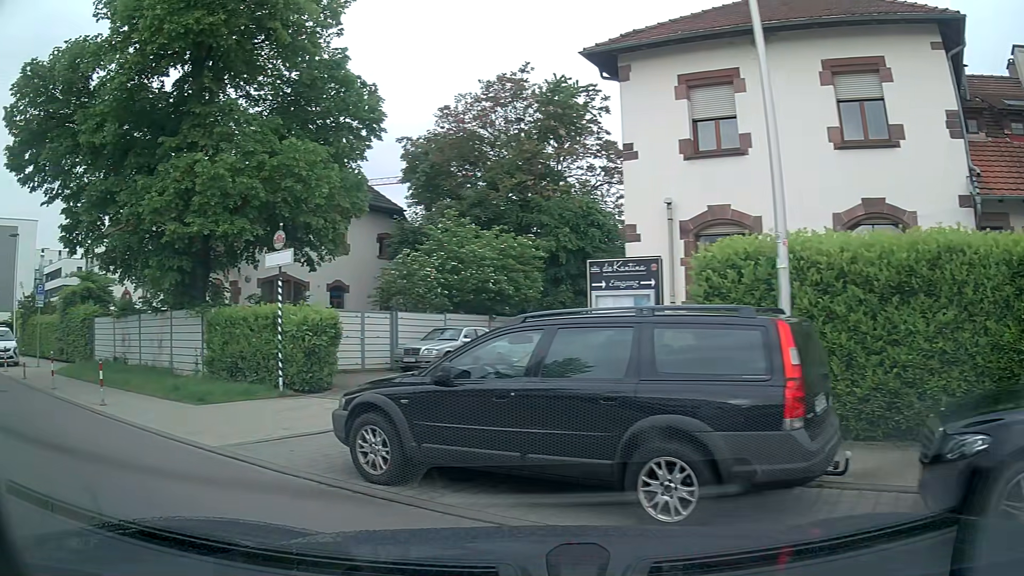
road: service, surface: asphalt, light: Day
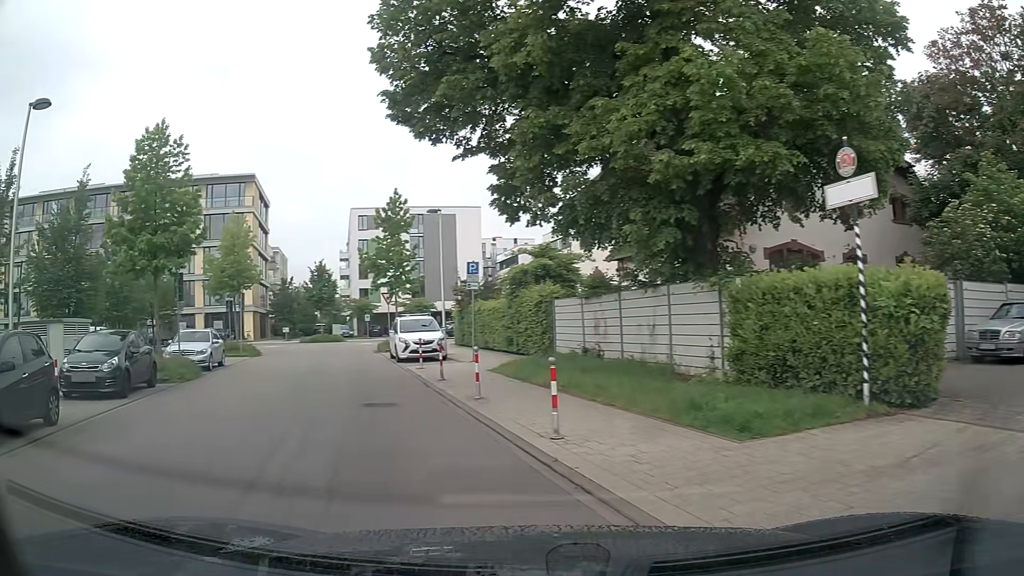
(-2.2, +5.4) m; -41°
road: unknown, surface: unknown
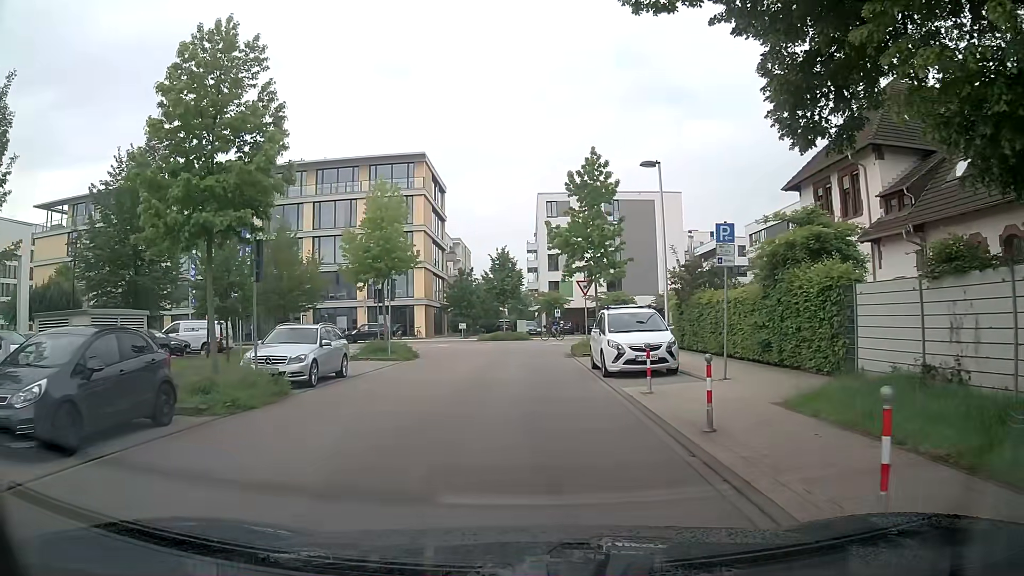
(-1.5, +8.2) m; -16°
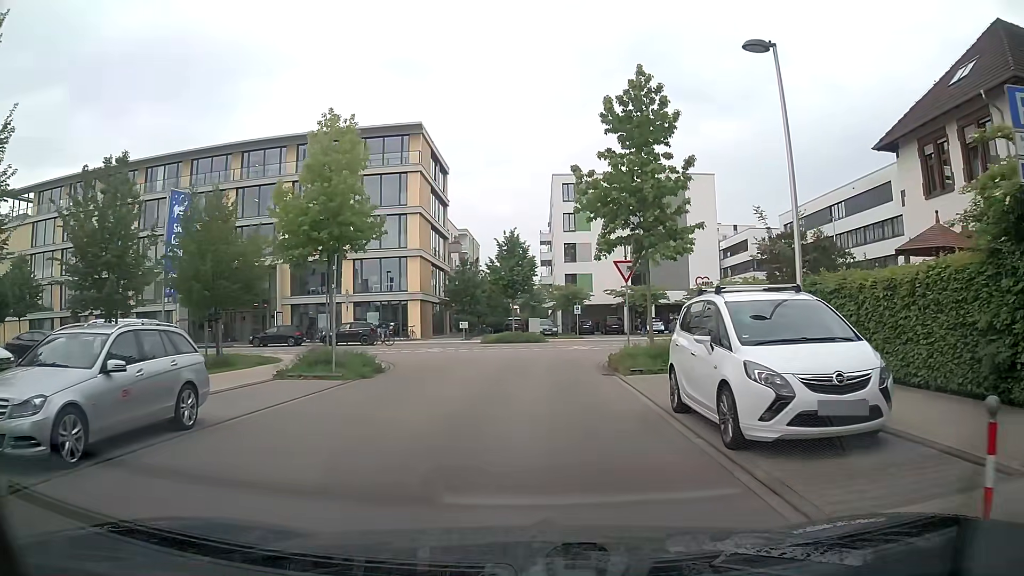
(-0.2, +9.4) m; 0°
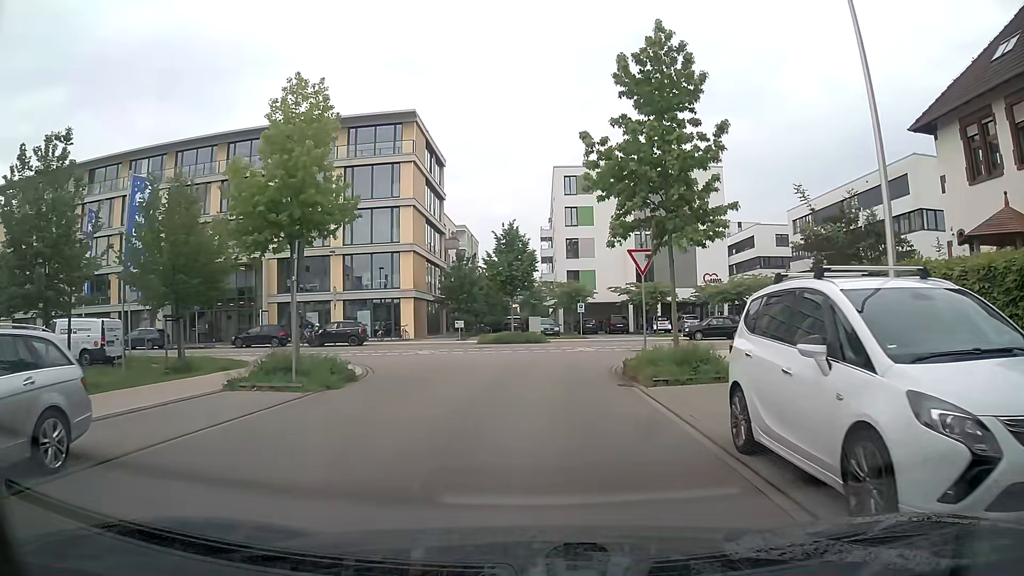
(0.0, +3.1) m; -1°
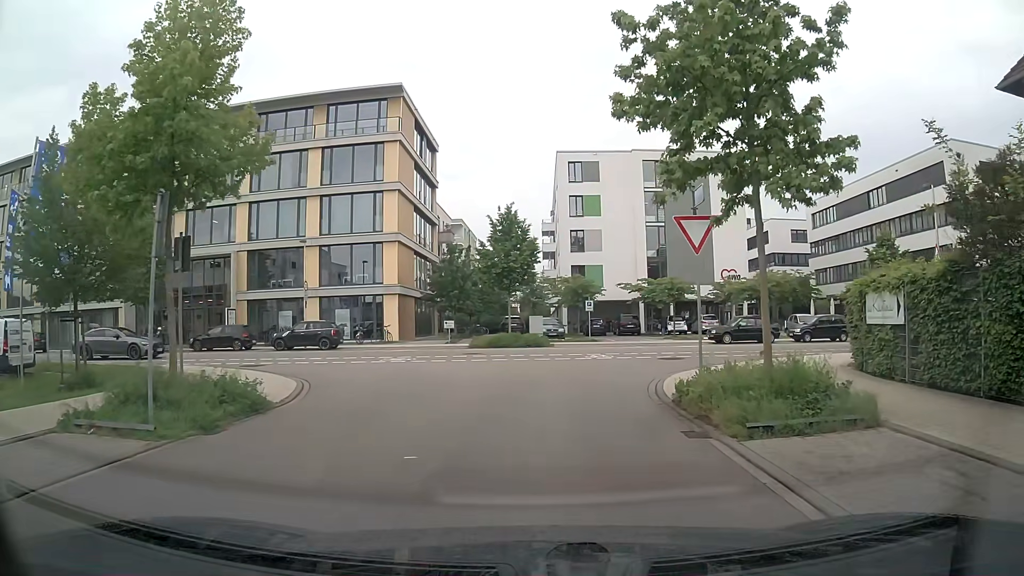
(0.0, +6.0) m; 0°
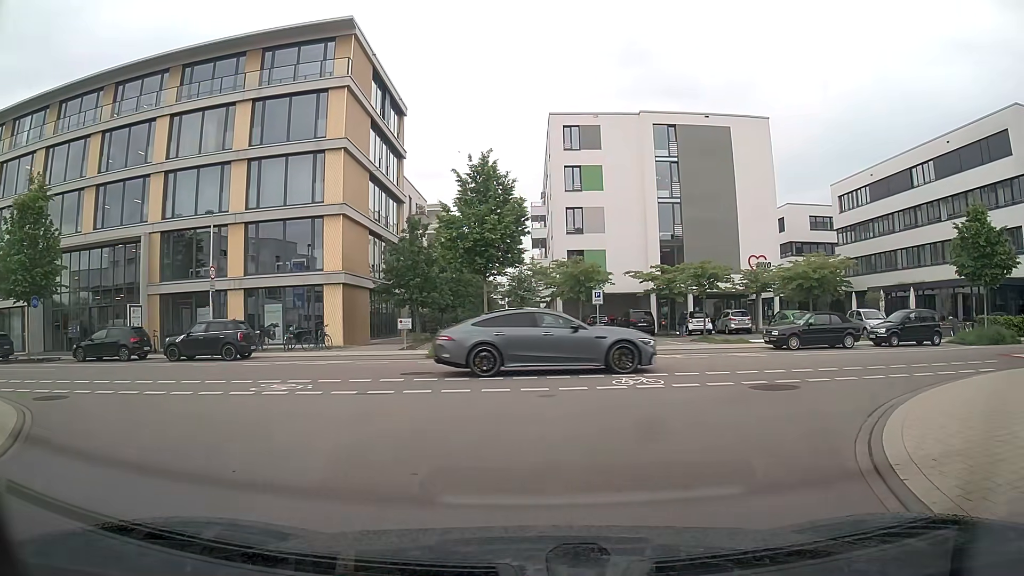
(0.0, +10.6) m; 0°
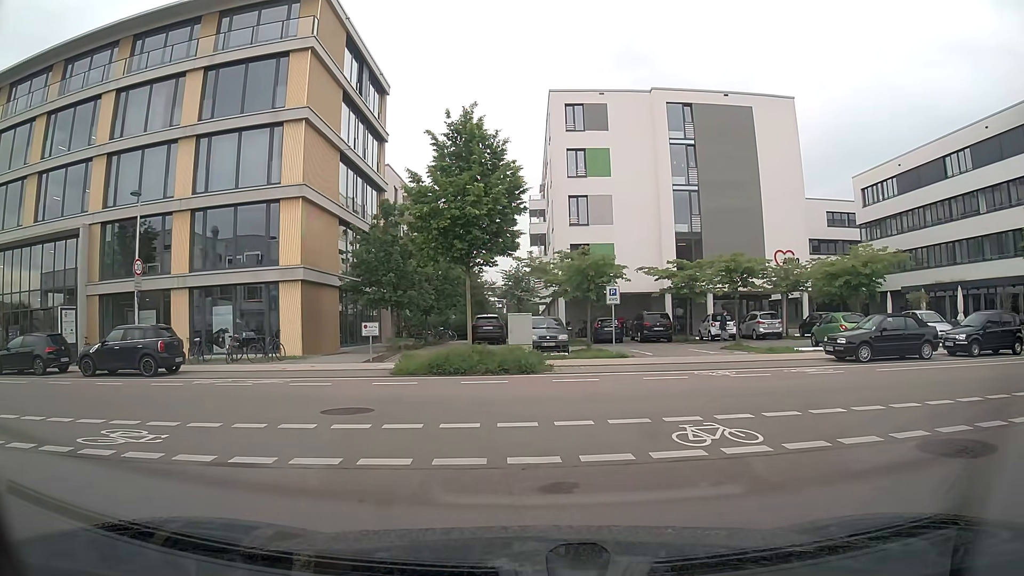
(+0.1, +5.7) m; +1°
(-2, +10) (-11, +14) (-21, +15) (-31, +15) (-41, +15) (-50, +15) (-60, +16) (-70, +17) (-80, +17) (-90, +16) m
